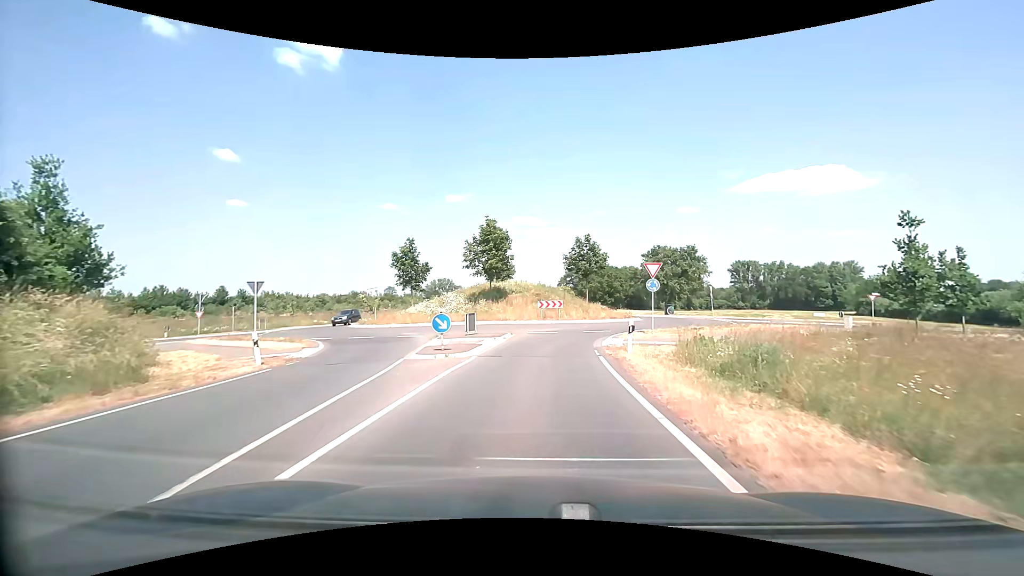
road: secondary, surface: asphalt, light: Day
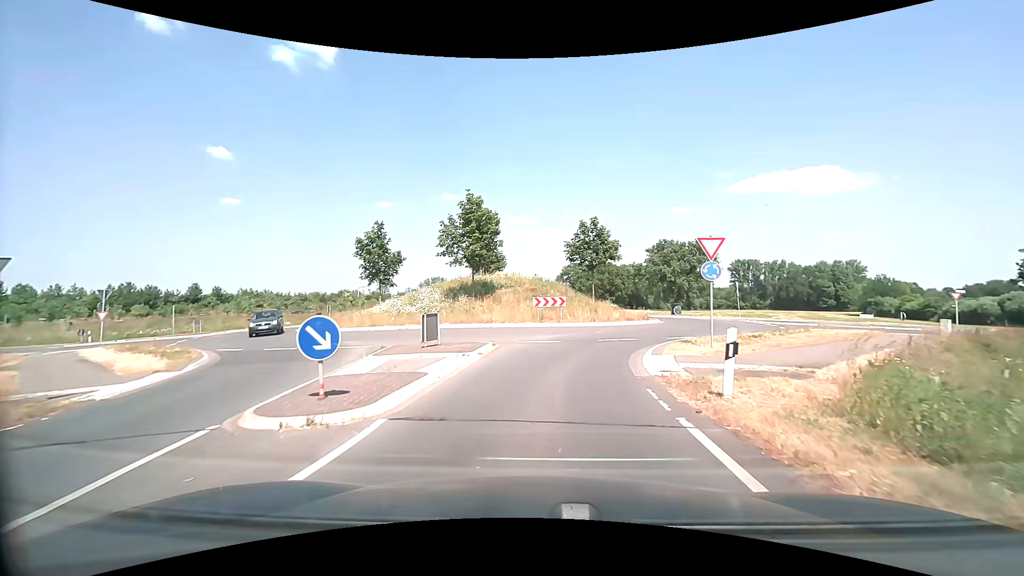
(0.0, +8.3) m; 0°
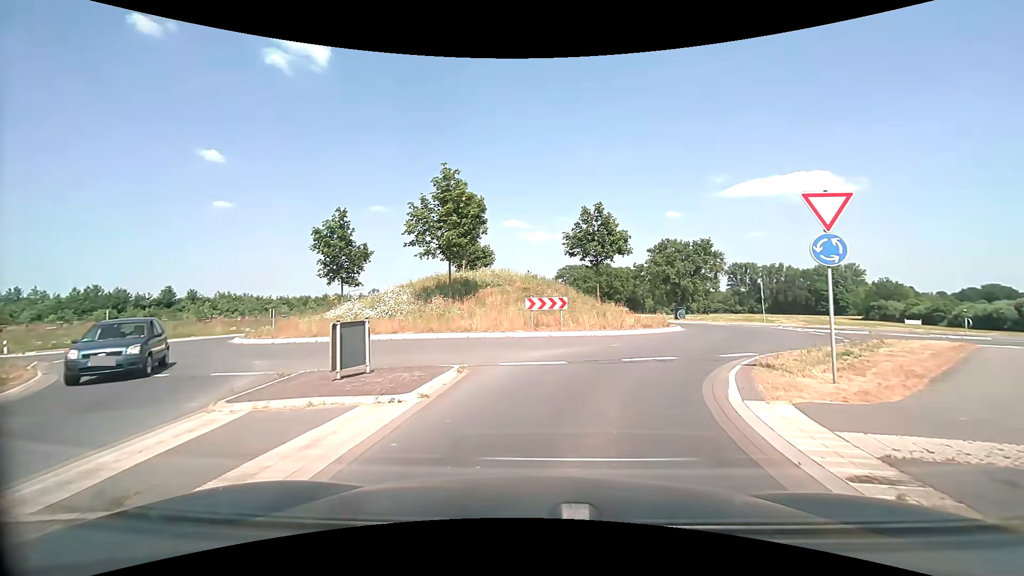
(0.0, +6.3) m; 0°
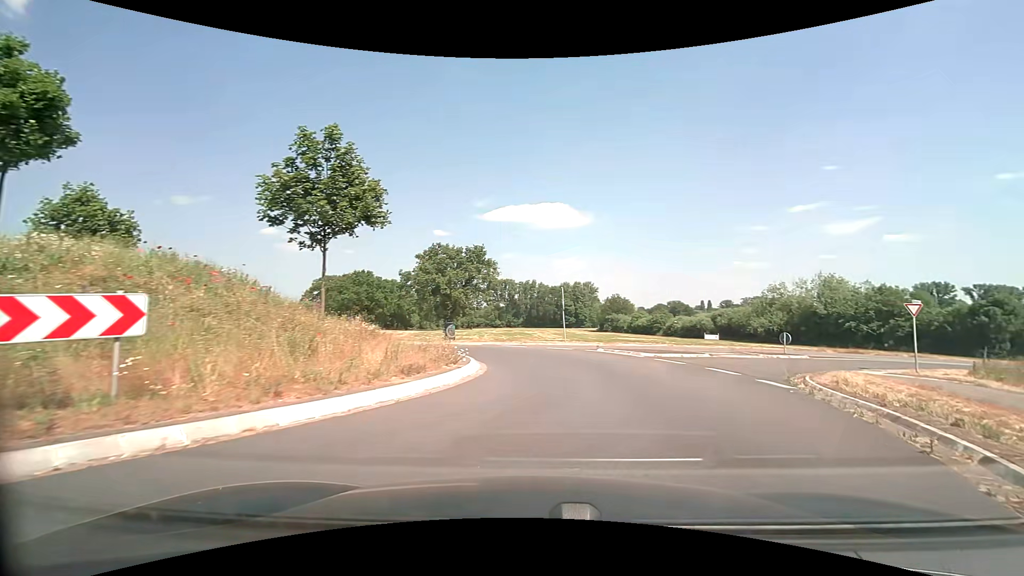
(+2.4, +14.9) m; +26°
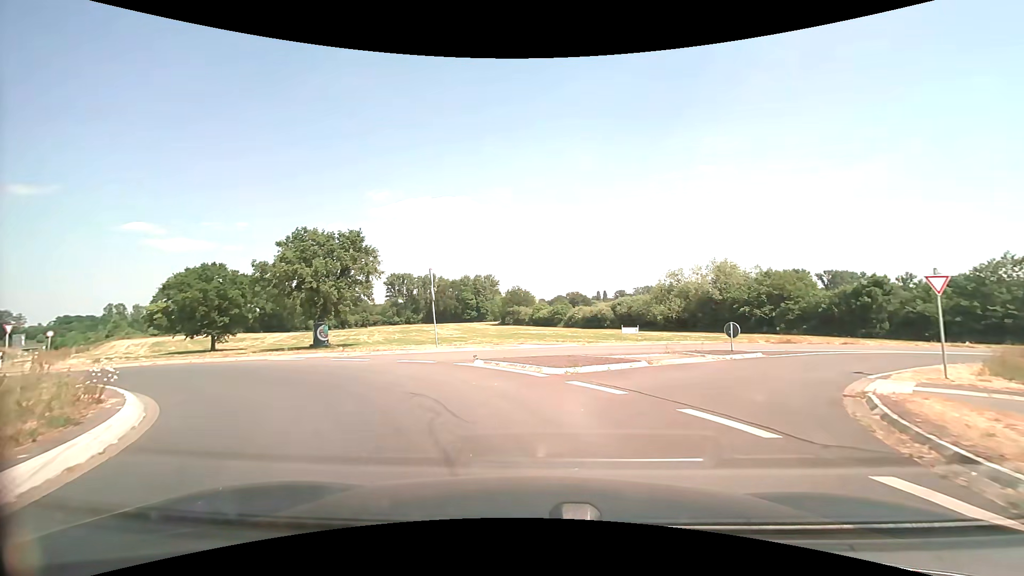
(+1.7, +9.2) m; +13°
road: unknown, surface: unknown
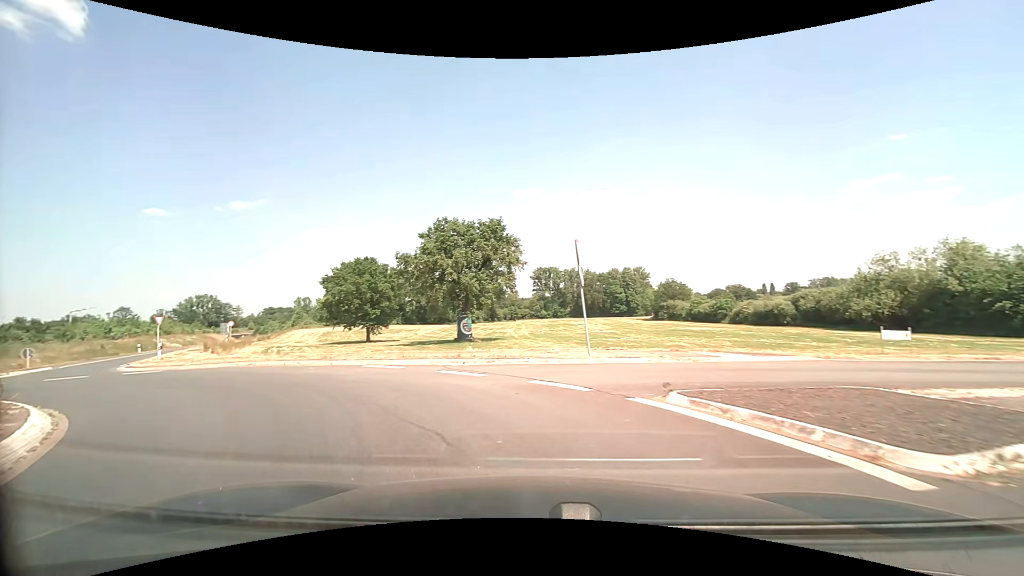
(-0.8, +6.7) m; -17°
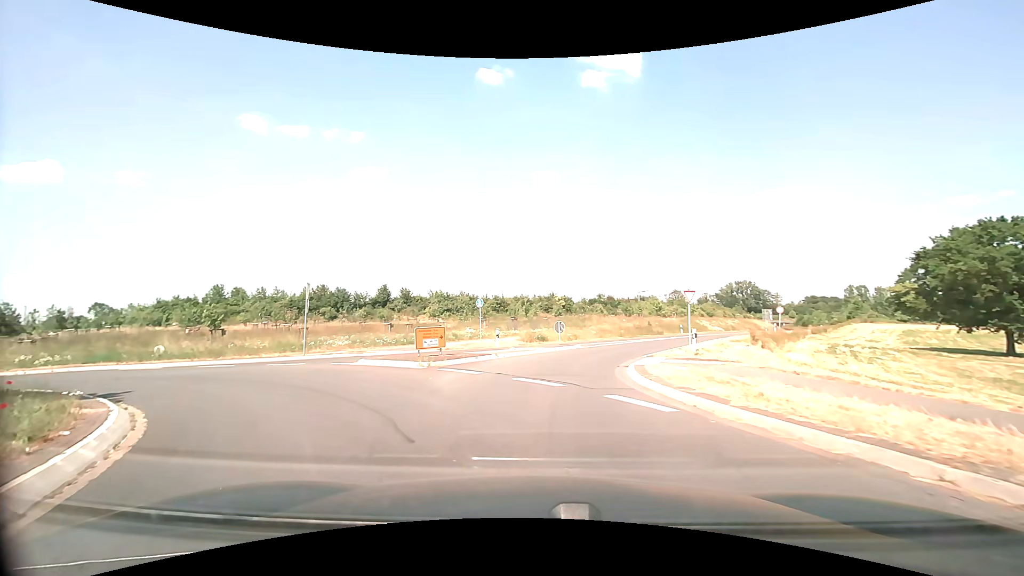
(-7.0, +12.8) m; -57°
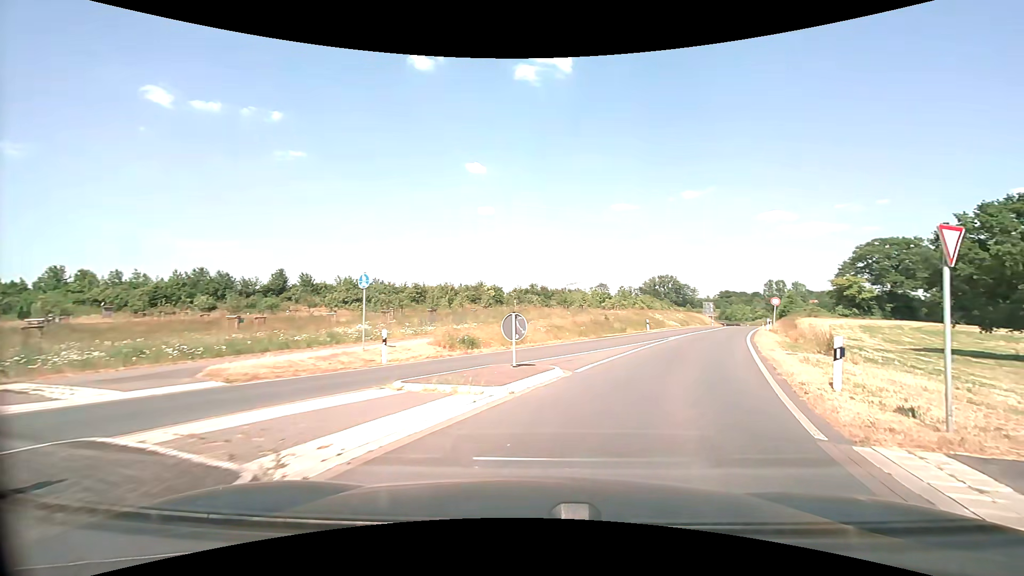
(-0.4, +14.6) m; +7°
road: secondary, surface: asphalt
(+2, +10) (+5, +19) (+9, +28) (+13, +37) (+18, +47) (+22, +56) (+26, +65) (+30, +74) (+35, +83) (+39, +92) m
